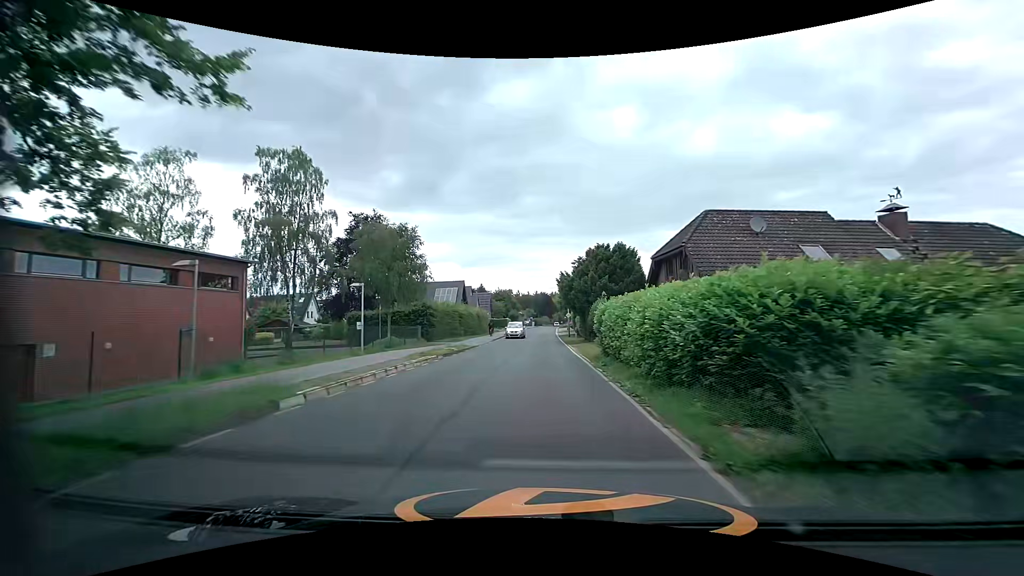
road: tertiary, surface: asphalt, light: Day
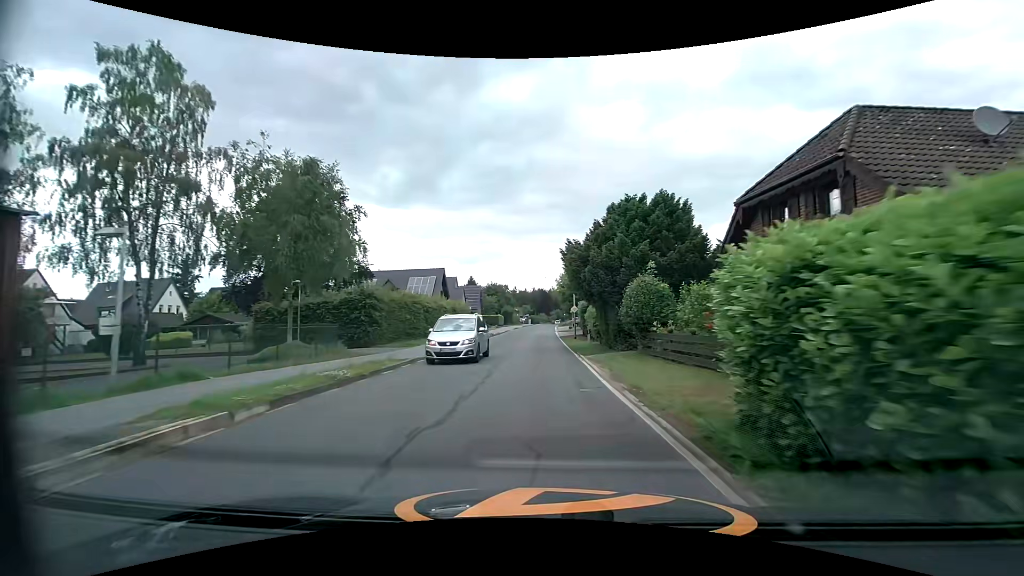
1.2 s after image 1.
(+0.1, +14.1) m; 0°
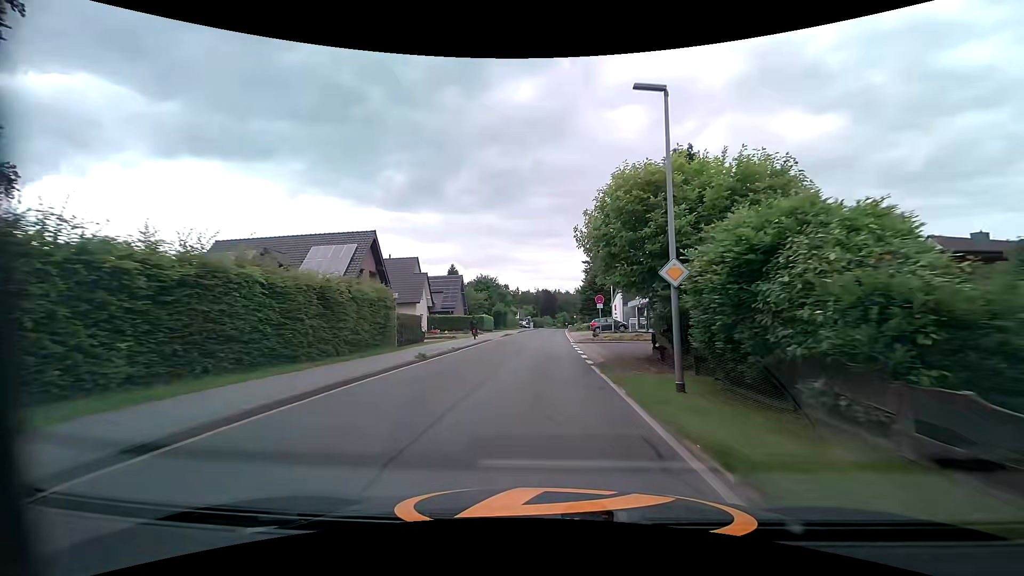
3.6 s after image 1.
(-0.3, +28.1) m; -1°
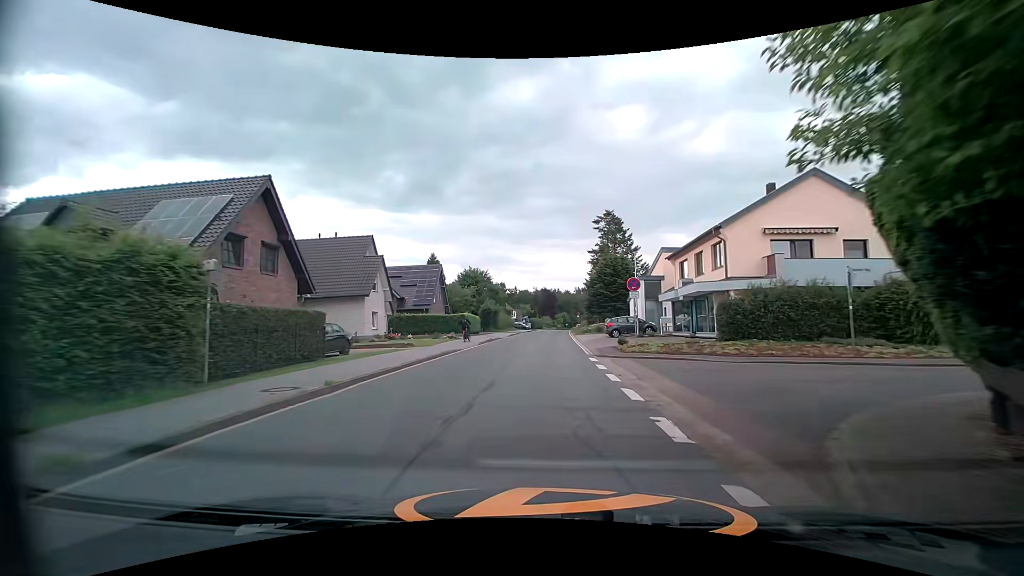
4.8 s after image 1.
(+0.1, +14.3) m; 0°
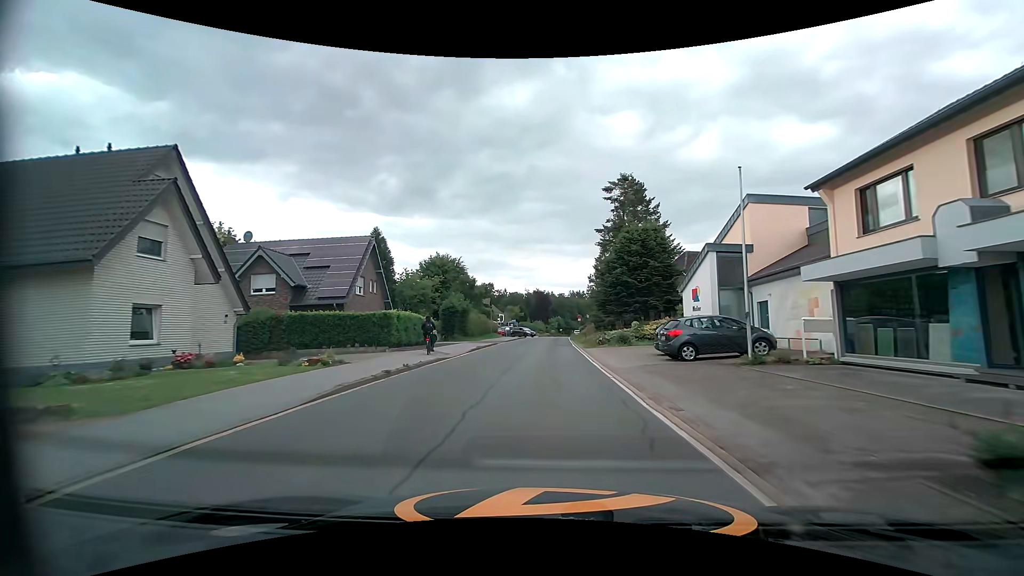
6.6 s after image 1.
(+0.2, +21.6) m; +1°
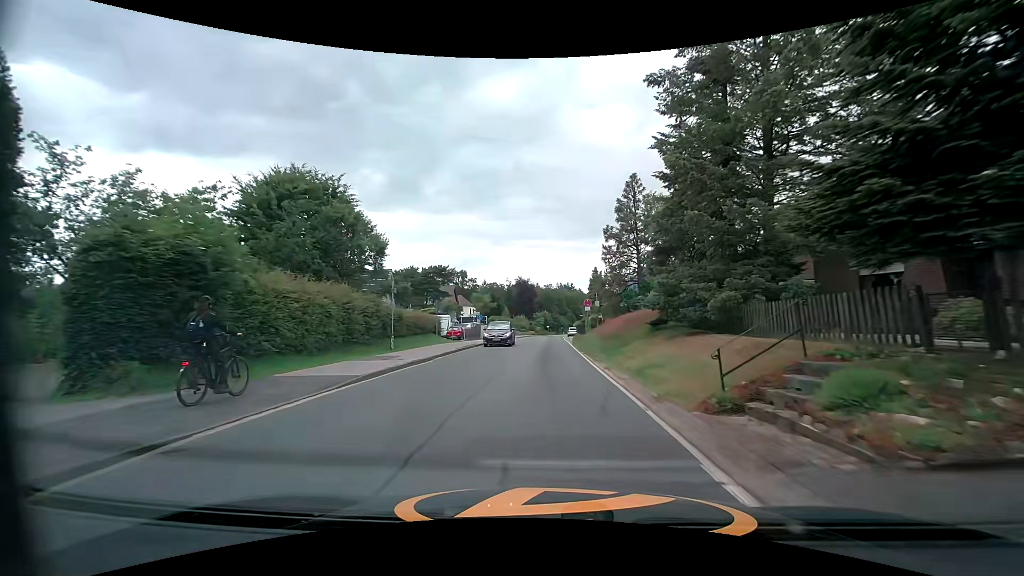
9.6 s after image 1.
(+0.3, +34.7) m; +1°
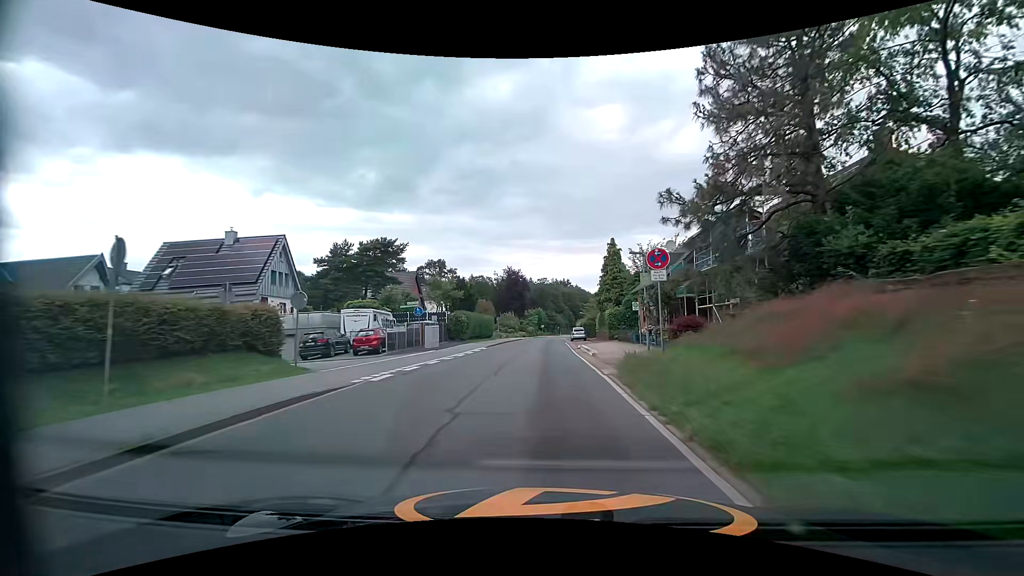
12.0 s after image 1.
(+0.3, +26.7) m; +1°
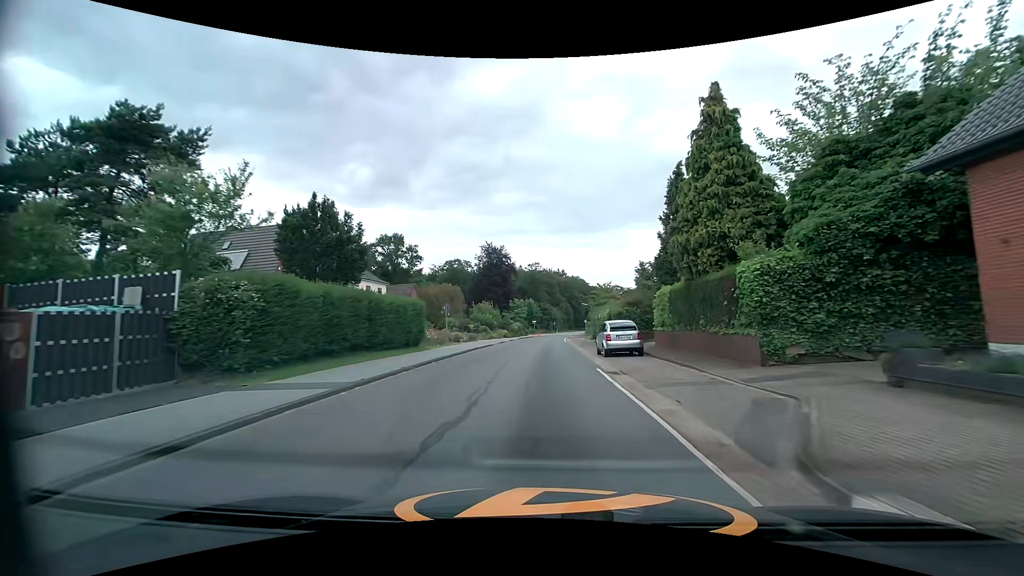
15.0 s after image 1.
(+0.1, +34.9) m; +1°
(0, +10) (0, +20) (0, +30) (0, +40) (0, +50) (+1, +60) (+1, +70) (+2, +80) (+2, +90) (+3, +100) m
